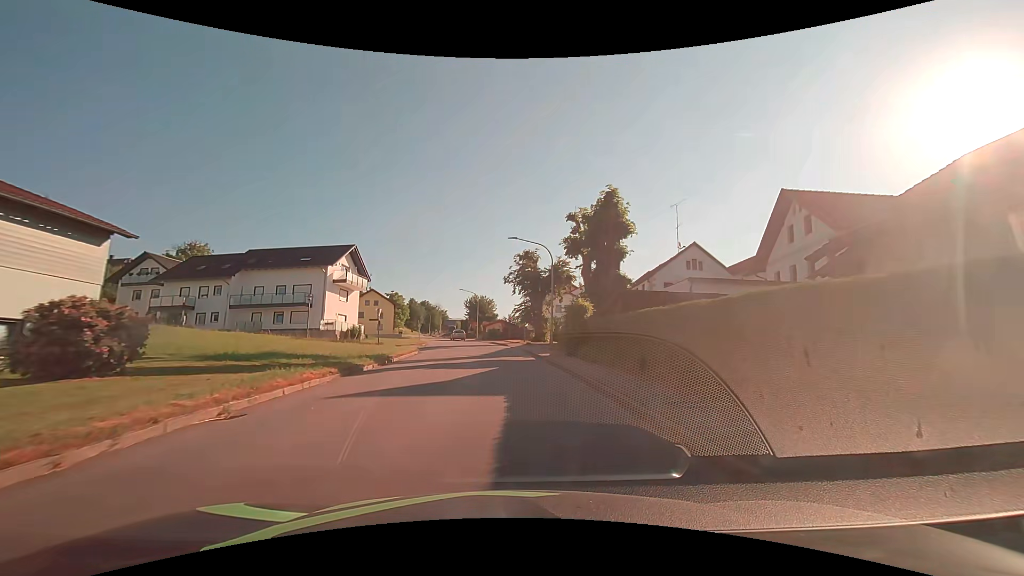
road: tertiary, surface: asphalt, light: Day
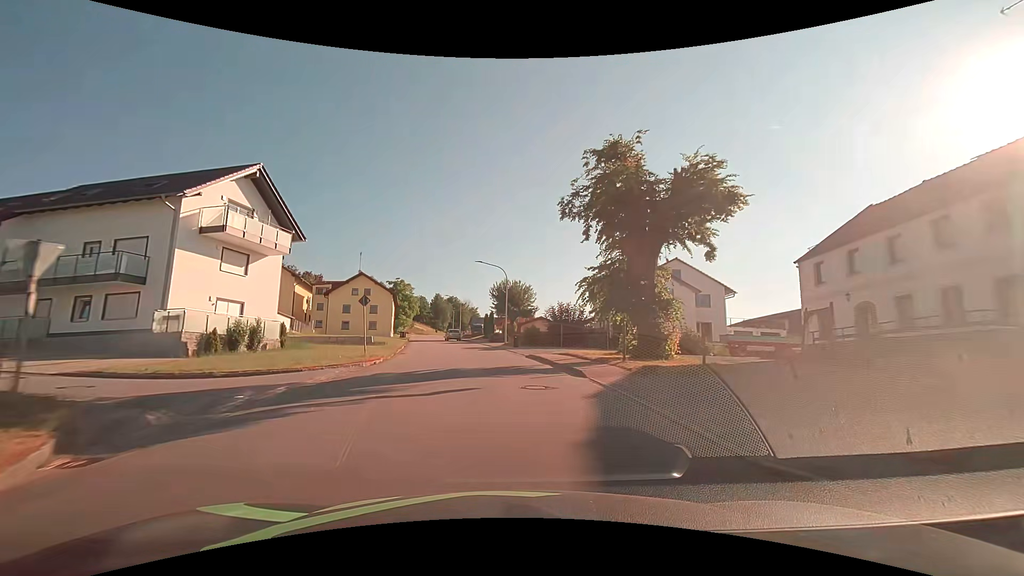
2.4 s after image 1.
(-1.0, +30.2) m; -4°
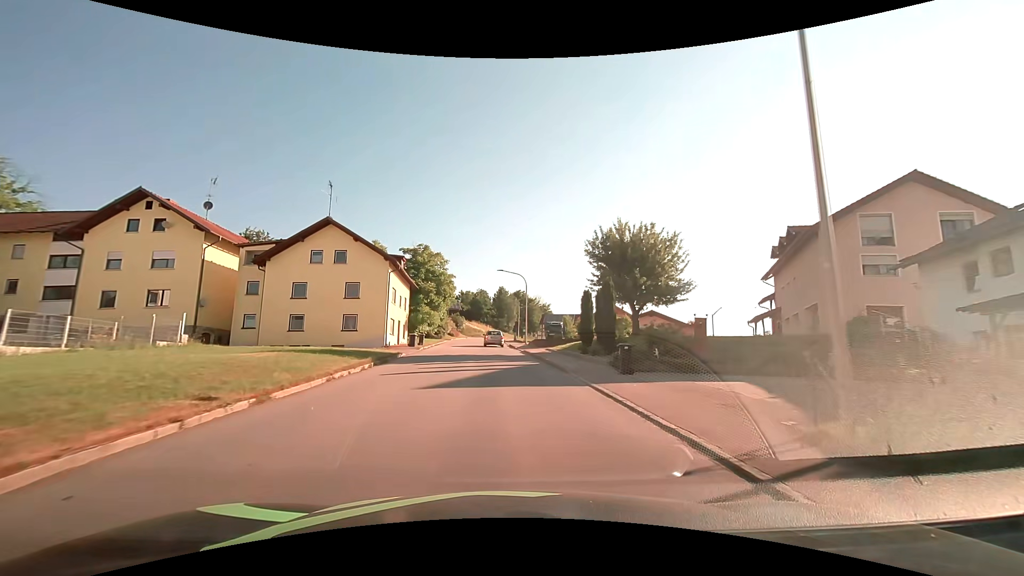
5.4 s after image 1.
(-2.8, +37.6) m; -8°
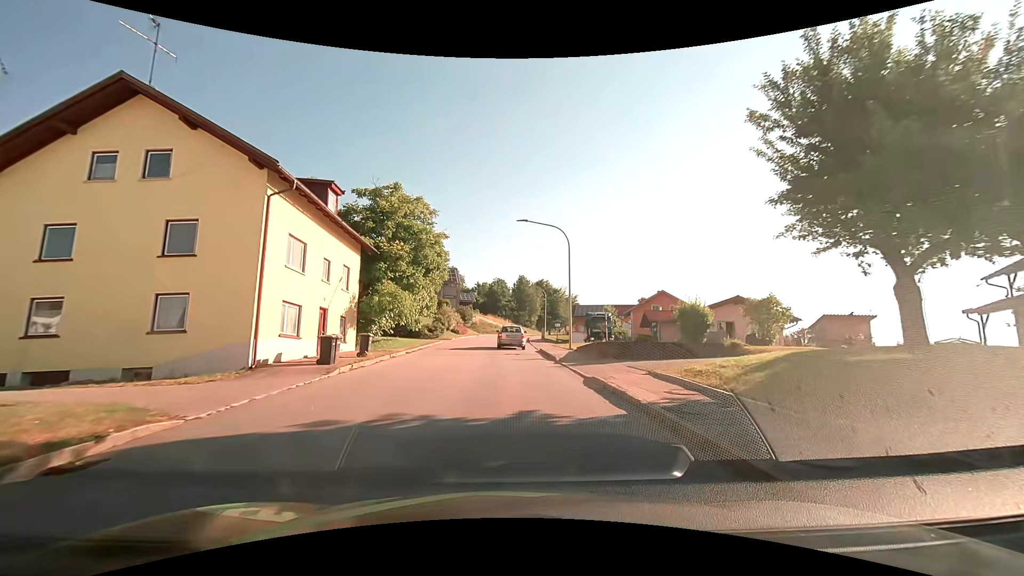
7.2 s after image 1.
(-0.5, +20.7) m; -2°
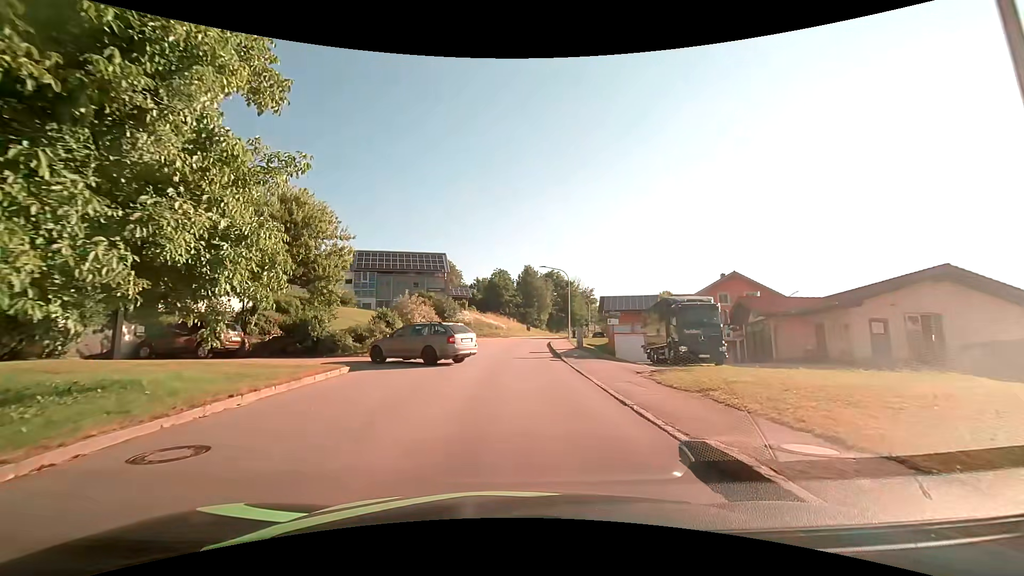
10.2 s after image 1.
(-0.1, +23.4) m; 0°
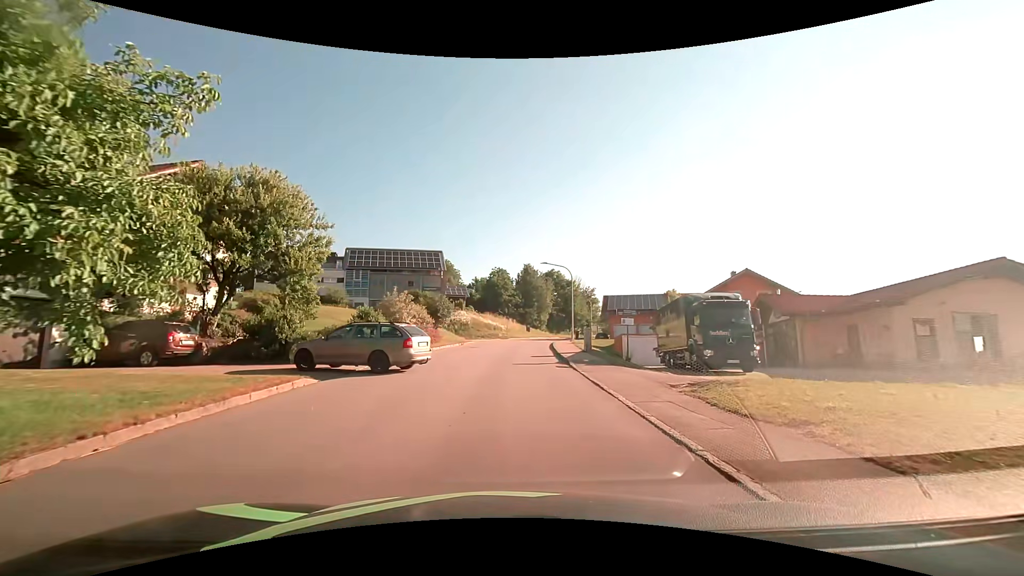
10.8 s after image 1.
(0.0, +3.1) m; 0°
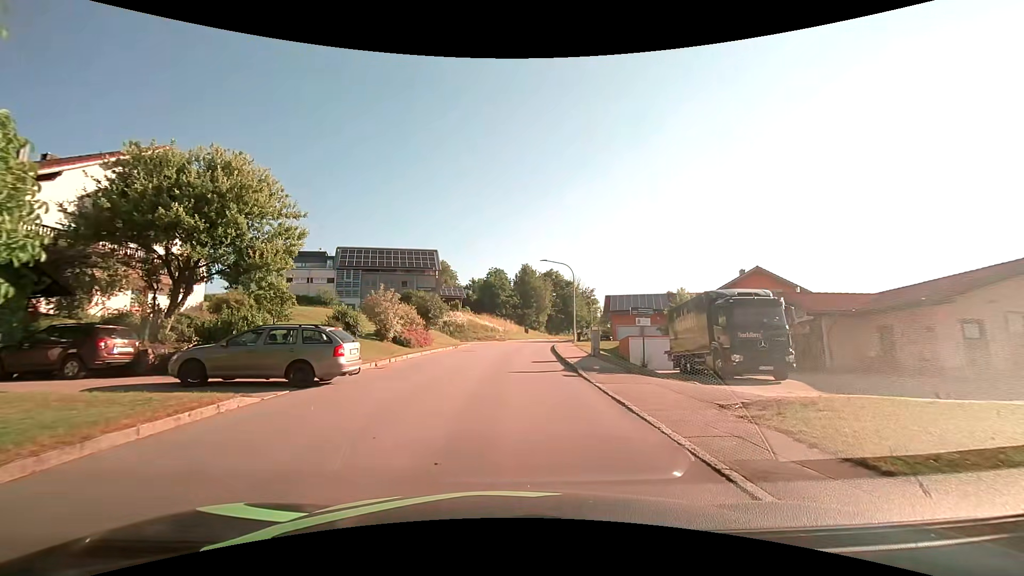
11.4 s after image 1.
(0.0, +2.9) m; 0°
